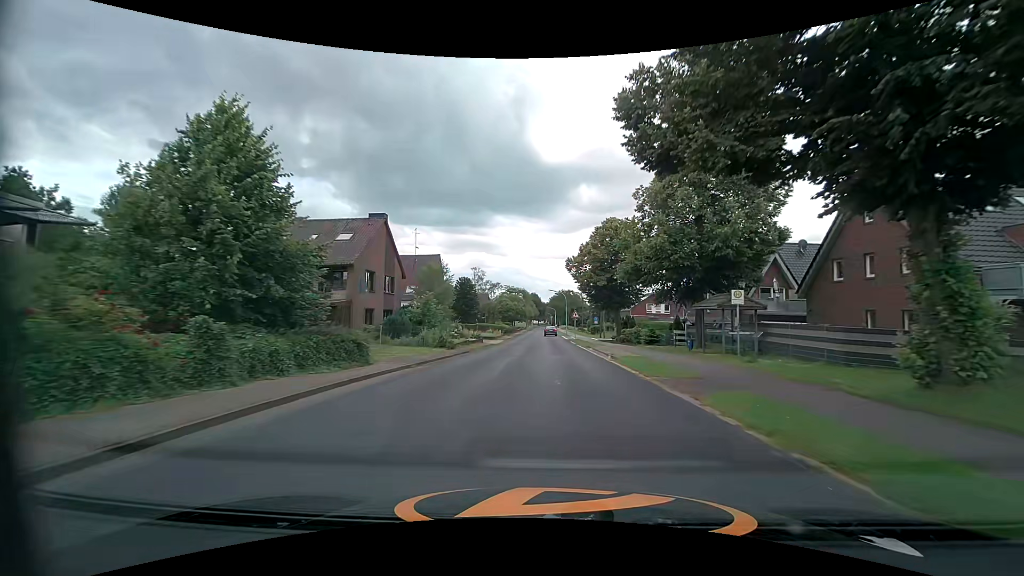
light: Day
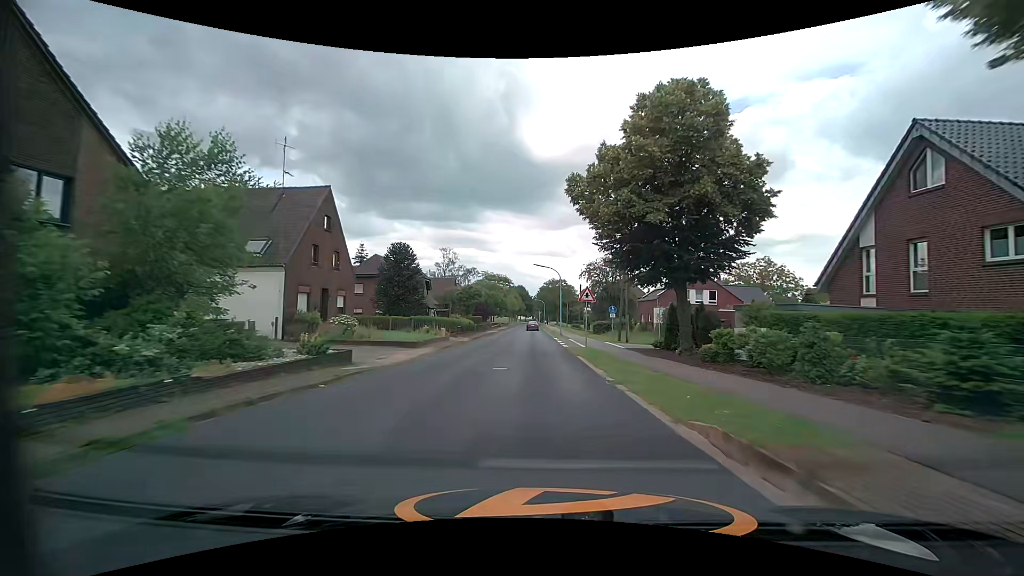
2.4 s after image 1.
(+0.5, +28.3) m; +1°
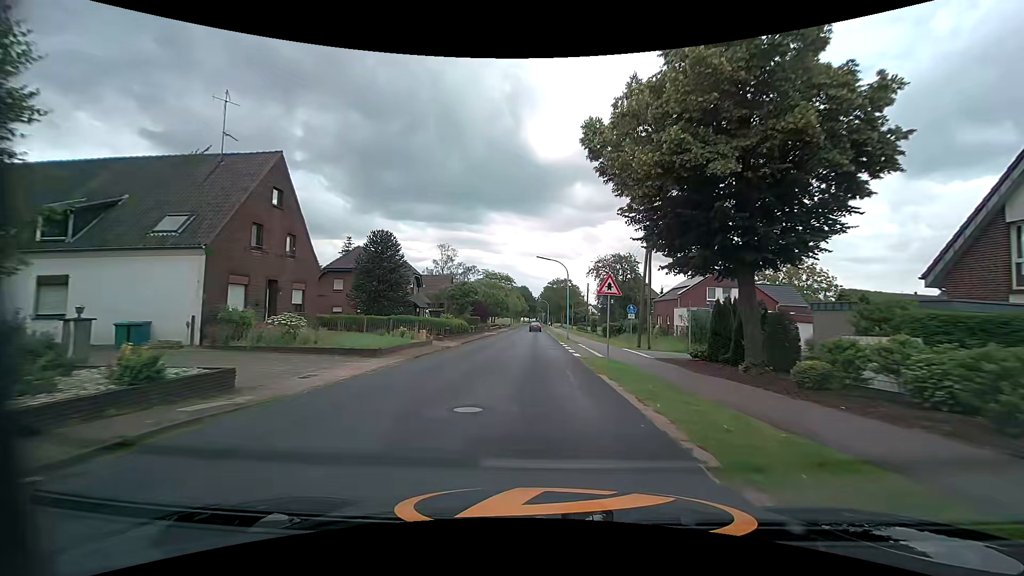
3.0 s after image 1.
(0.0, +6.8) m; 0°
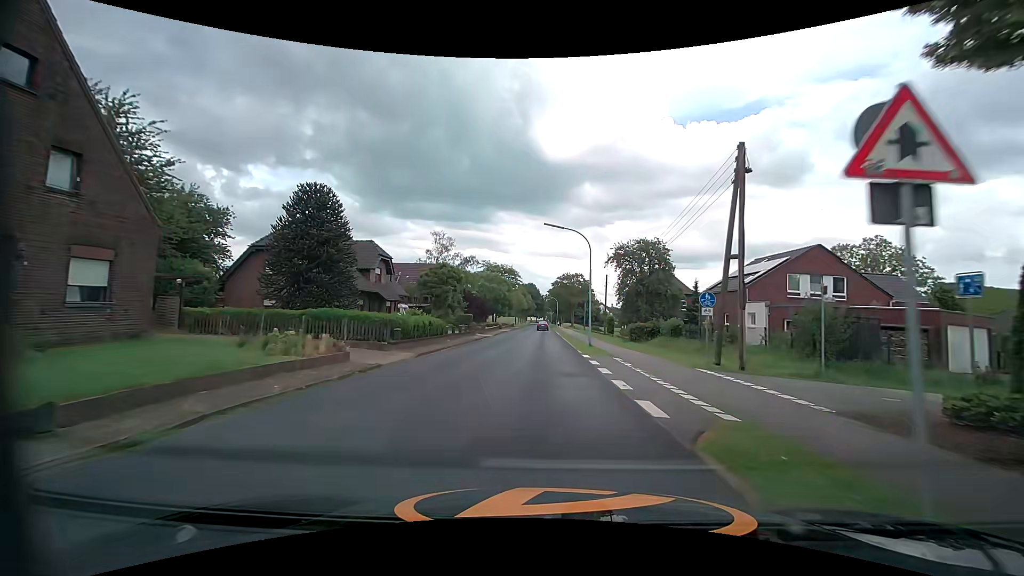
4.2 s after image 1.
(-0.2, +13.9) m; -2°
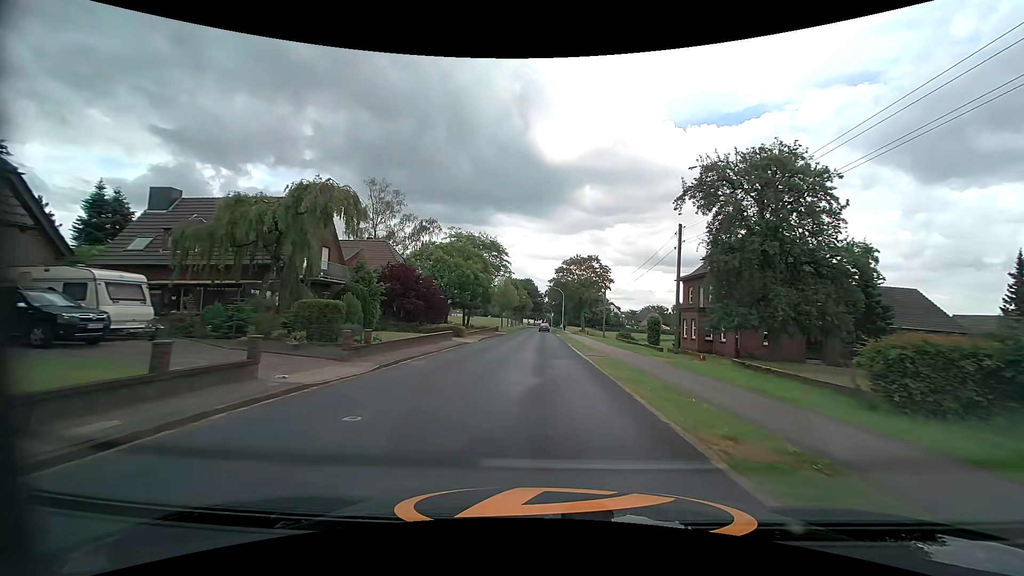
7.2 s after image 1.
(+0.4, +35.5) m; +1°
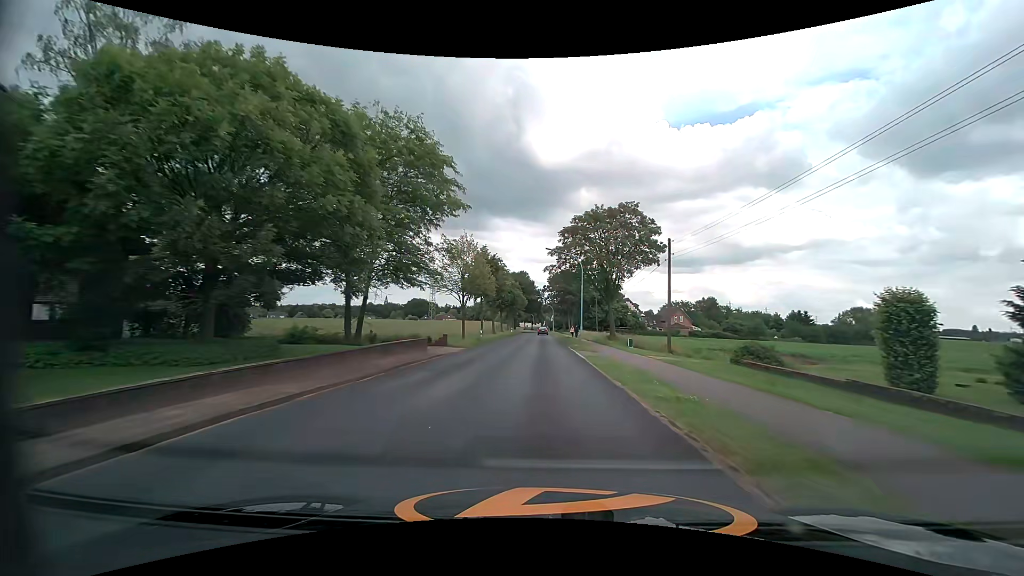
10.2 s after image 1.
(0.0, +37.5) m; 0°
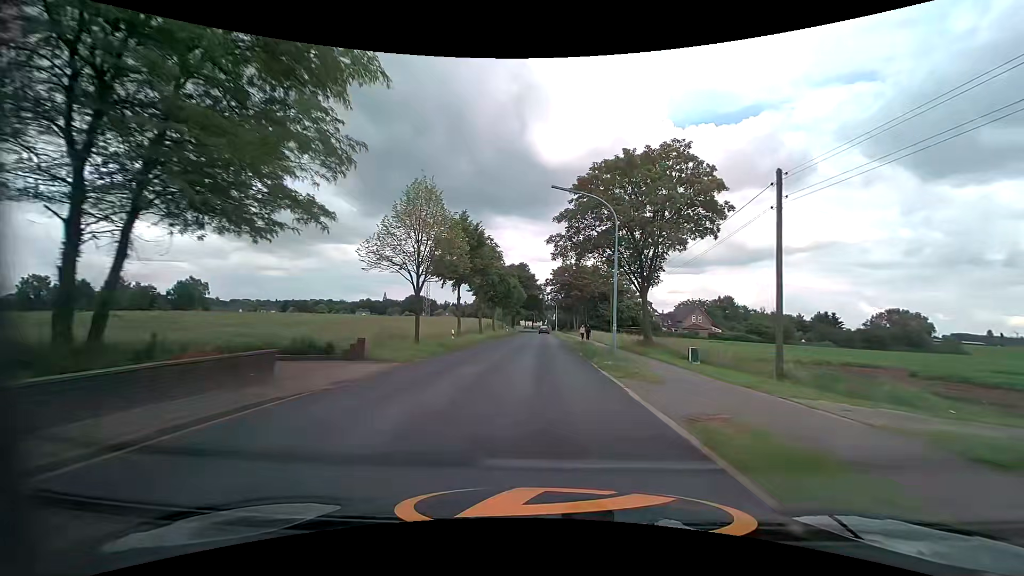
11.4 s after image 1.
(+0.1, +15.7) m; 0°
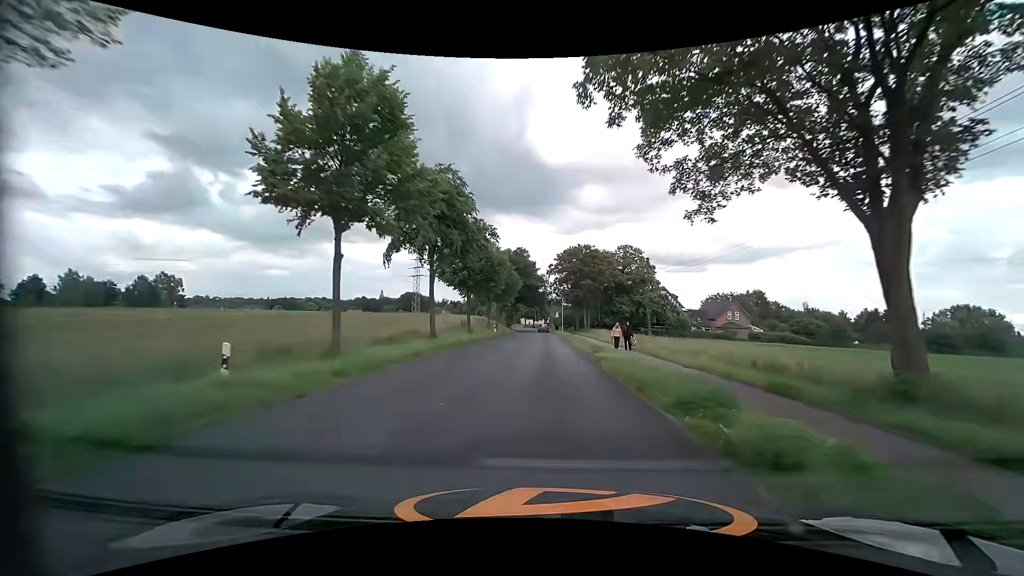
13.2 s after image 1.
(0.0, +23.2) m; 0°
(0, +10) (0, +20) (0, +30) (0, +40) (0, +50) (0, +60) (0, +70) (0, +80) (0, +90) (-1, +100) m
